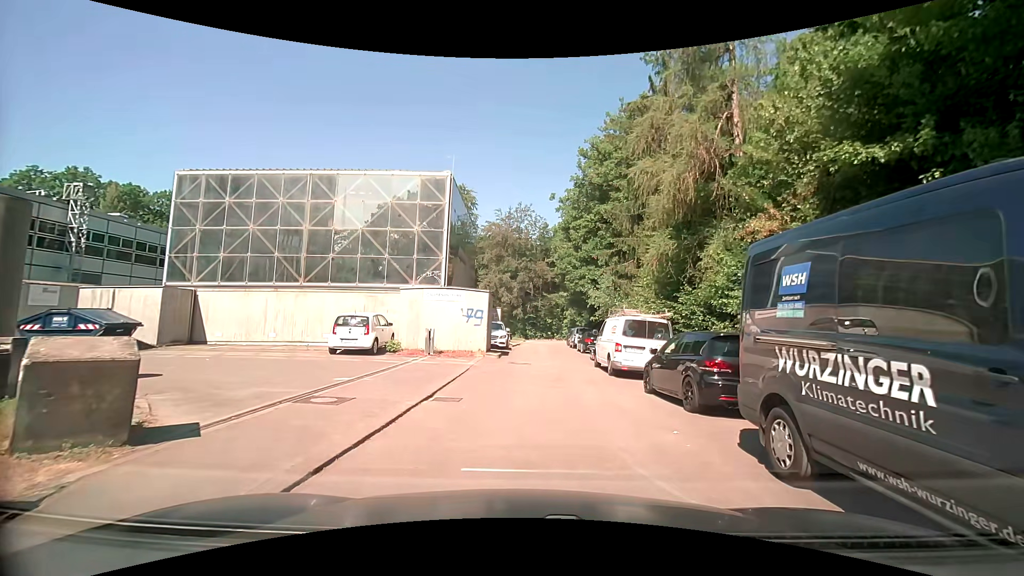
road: unclassified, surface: asphalt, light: Day
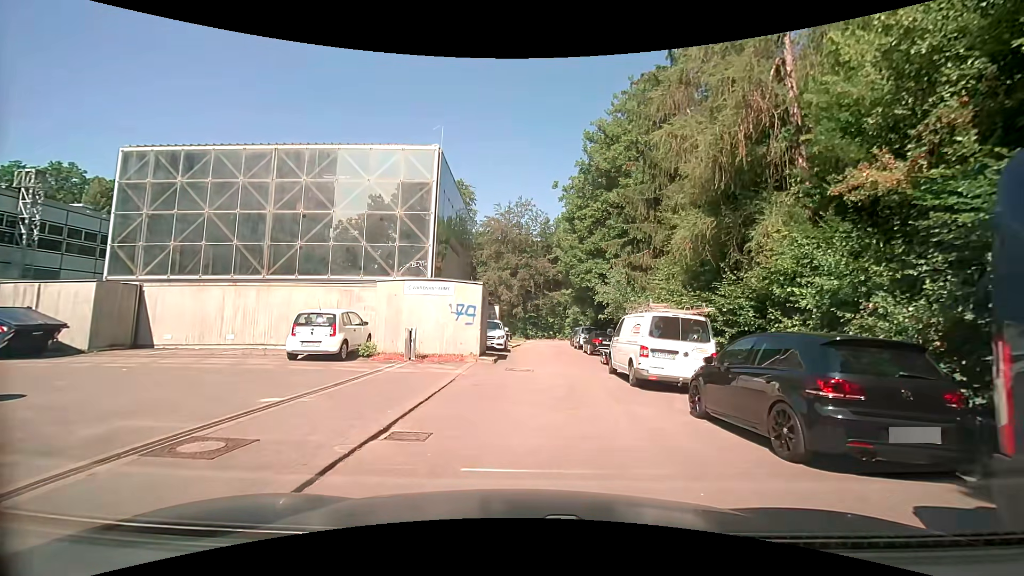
(-0.2, +3.3) m; -2°
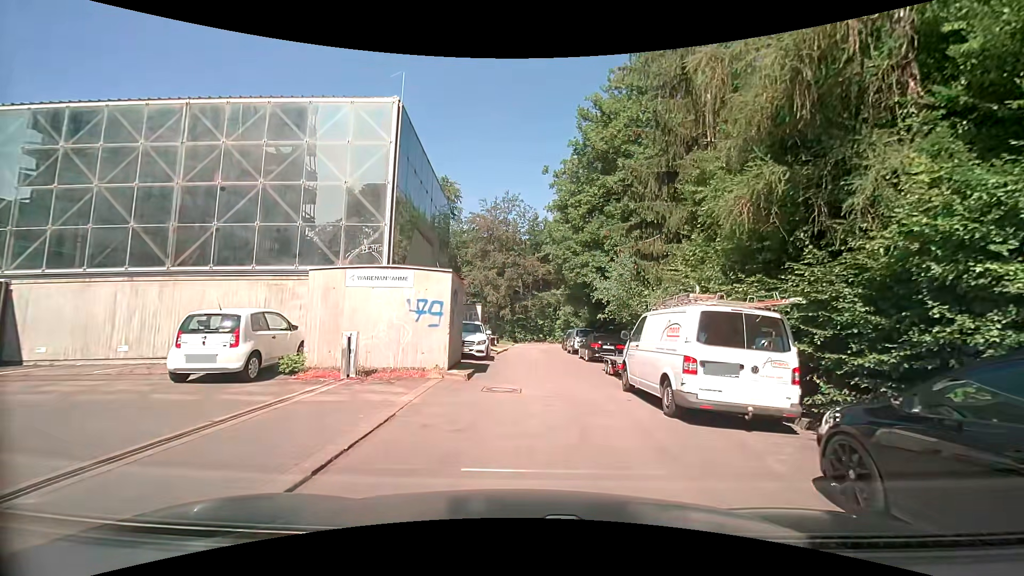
(0.0, +4.3) m; +1°
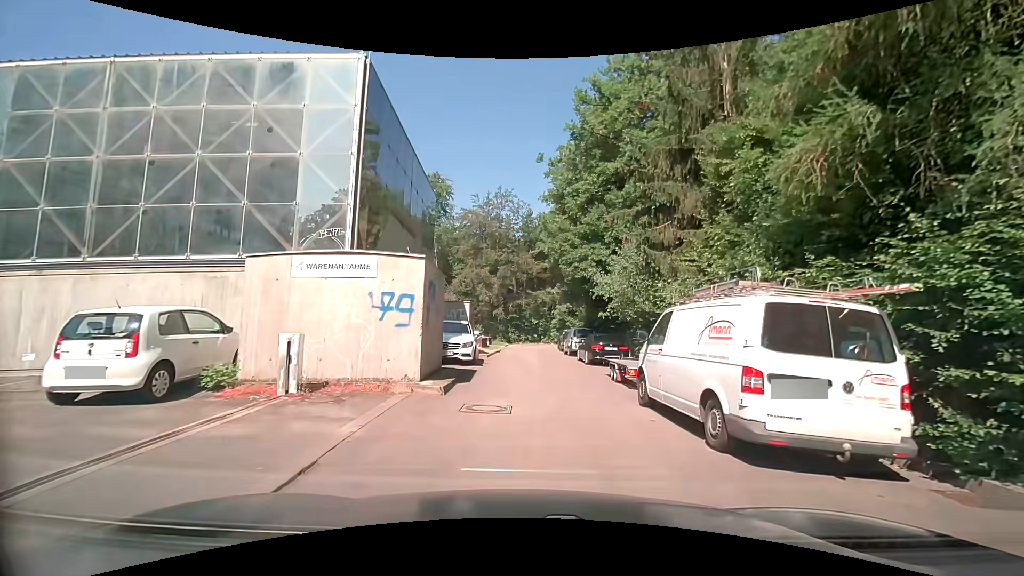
(0.0, +2.4) m; +1°
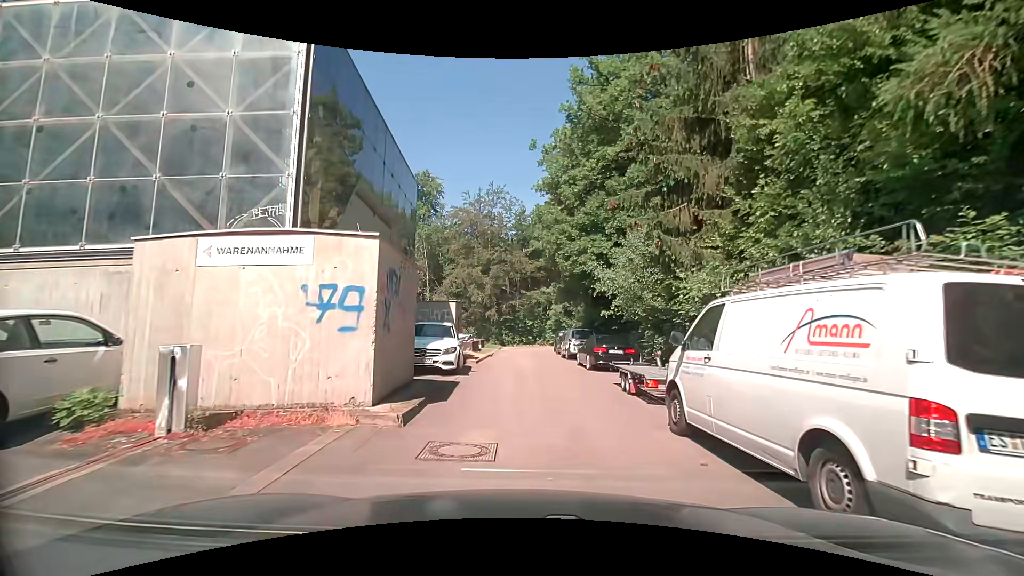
(0.0, +2.5) m; -1°
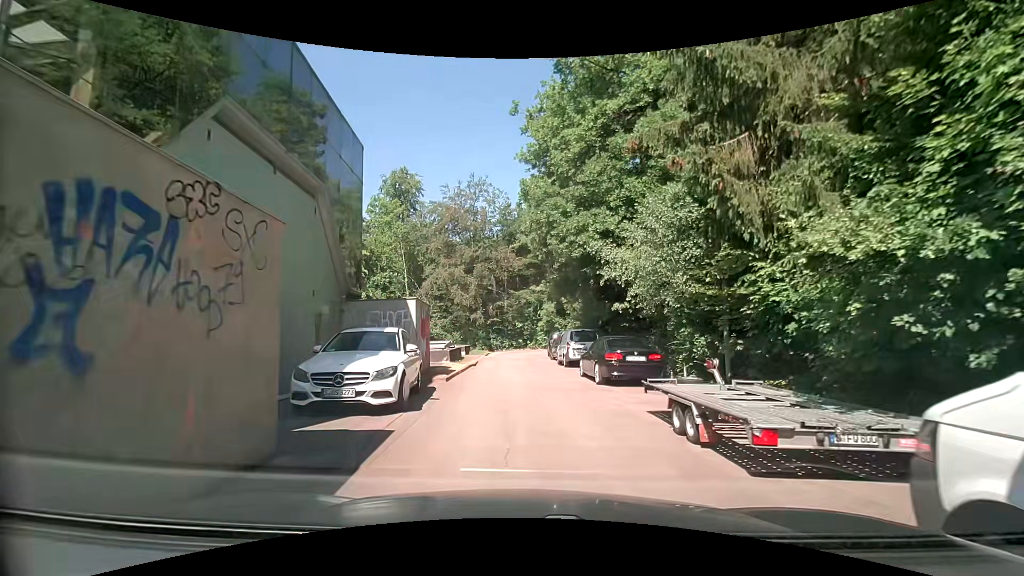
(+0.1, +5.2) m; +2°
